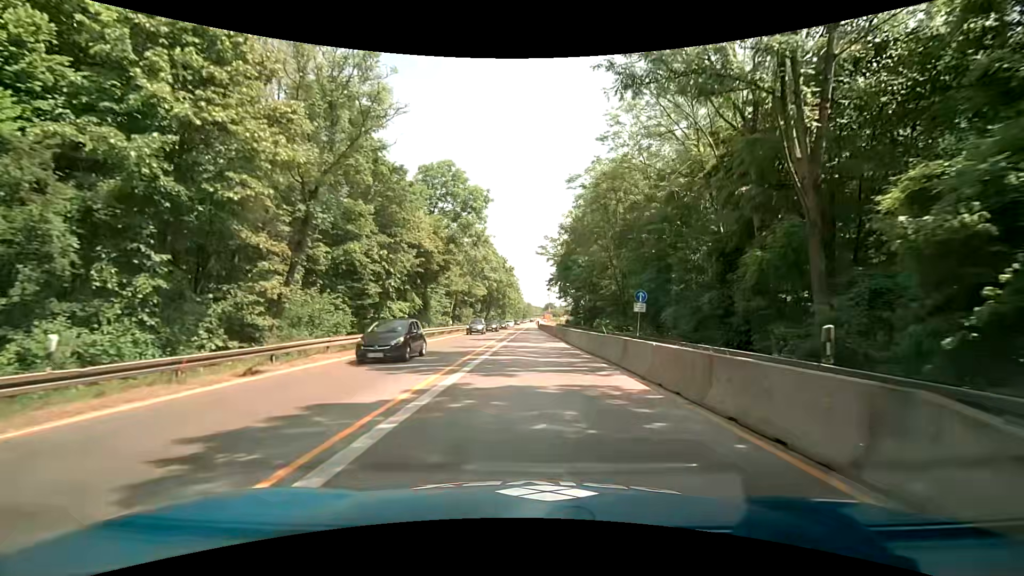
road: trunk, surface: asphalt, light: Day
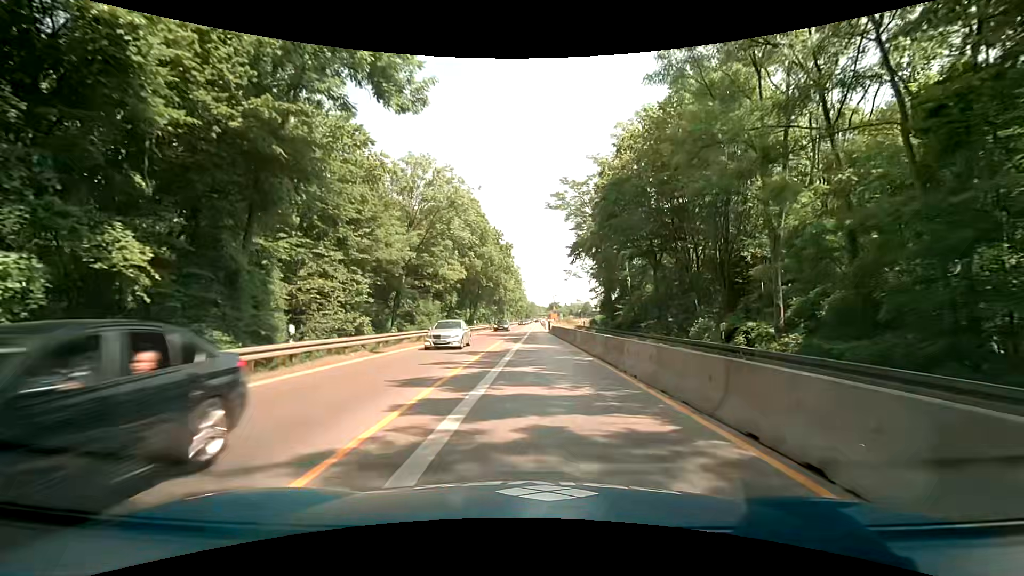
(0.0, +32.7) m; +1°
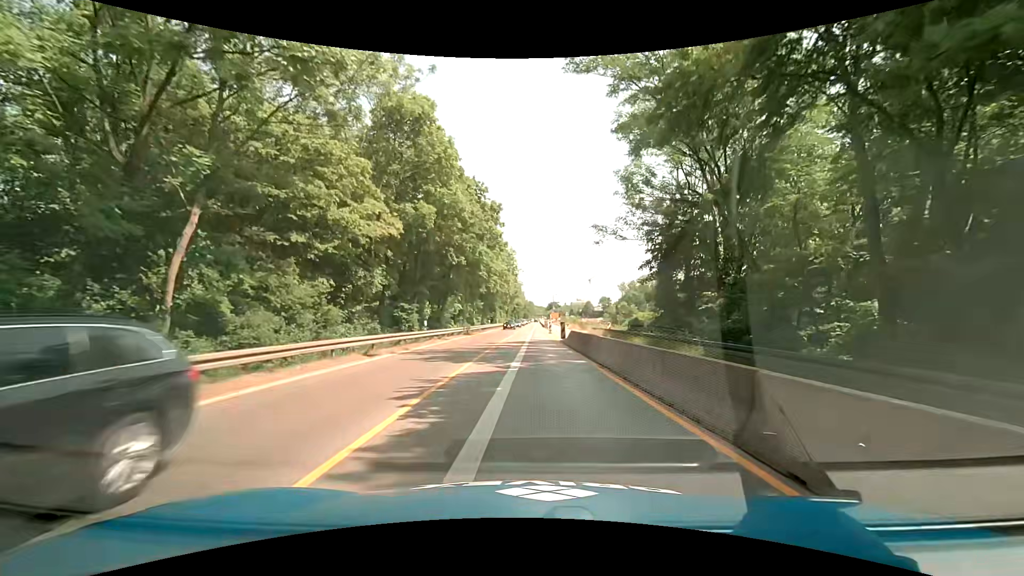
(0.0, +26.1) m; 0°
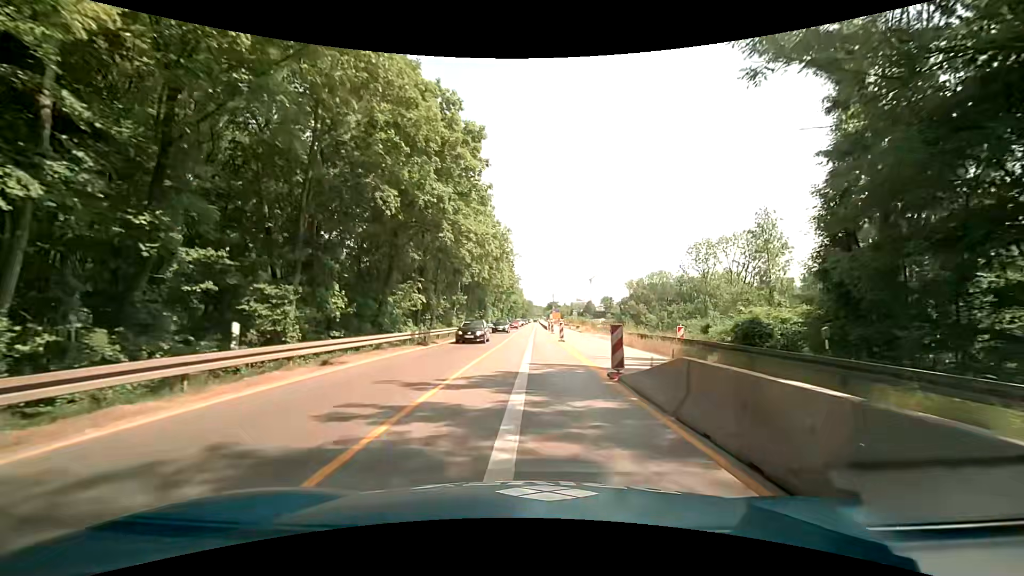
(0.0, +19.6) m; 0°
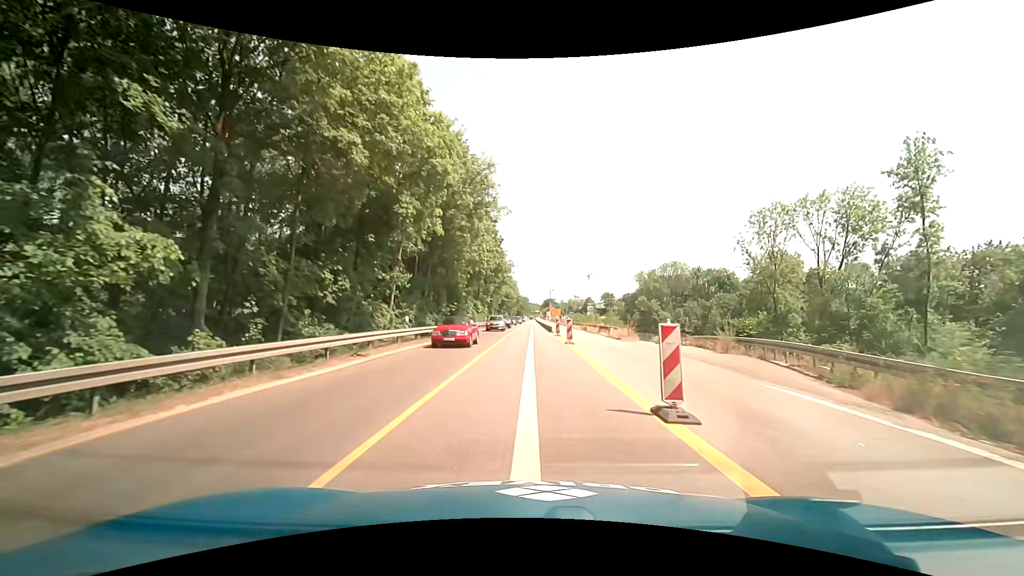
(+0.1, +26.1) m; 0°
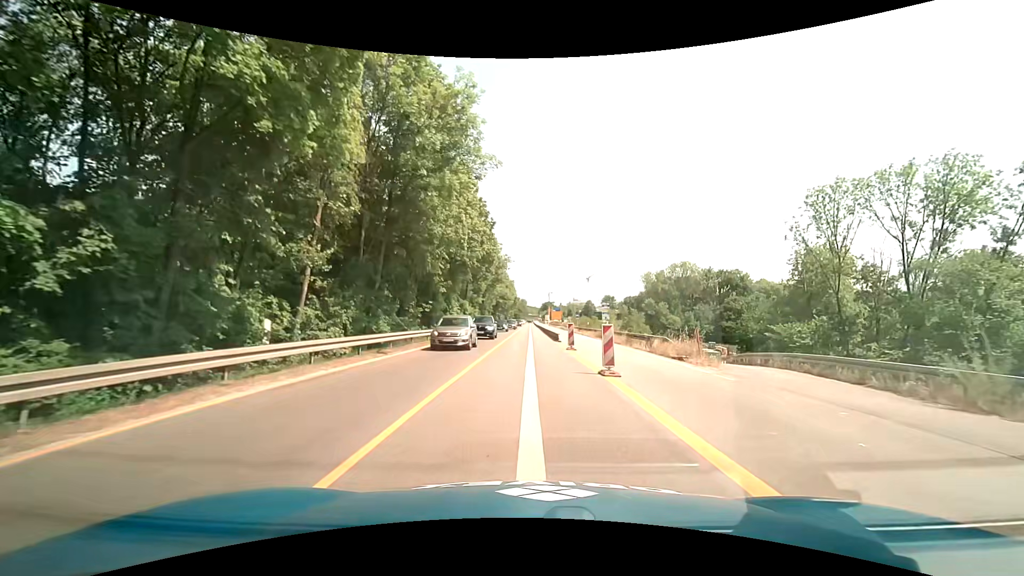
(0.0, +13.1) m; 0°
